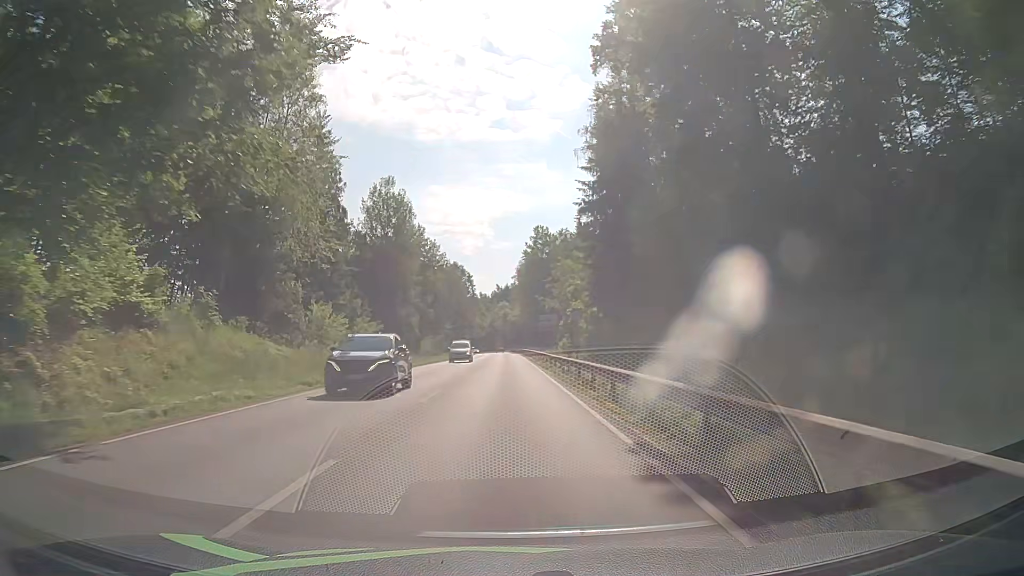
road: primary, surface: asphalt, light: Day
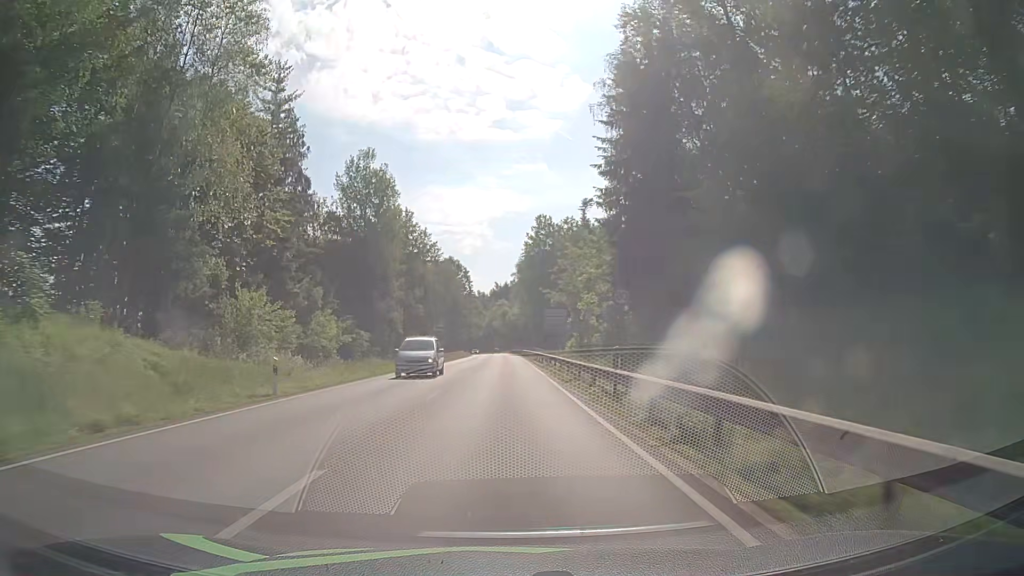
(-0.1, +12.5) m; 0°
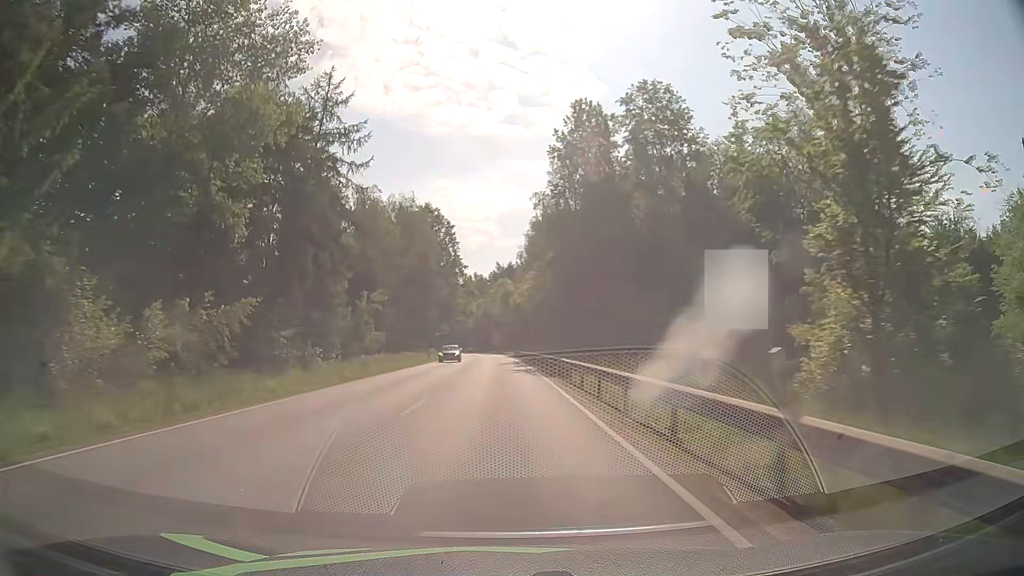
(-0.1, +62.6) m; 0°
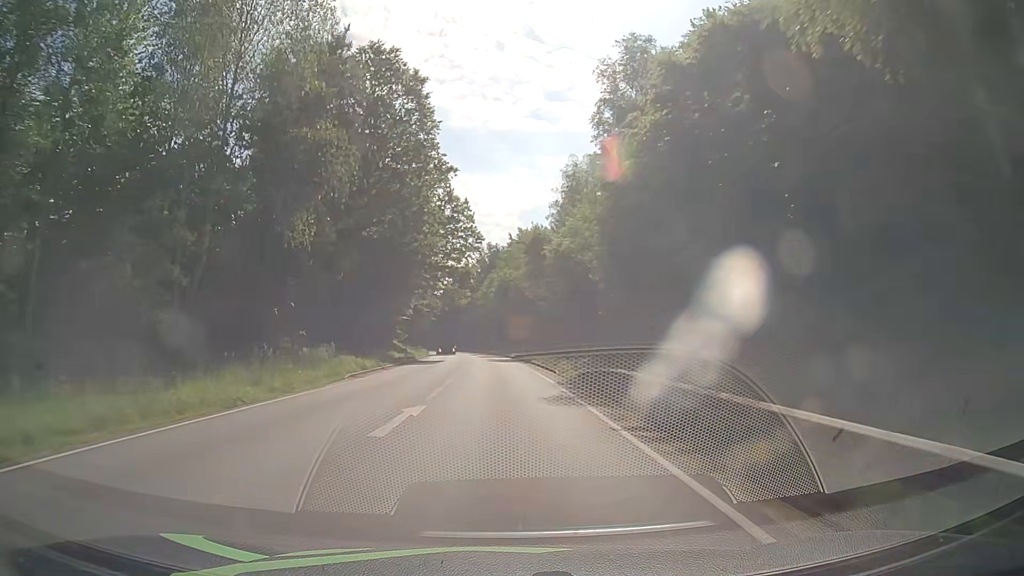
(-0.8, +62.8) m; -2°
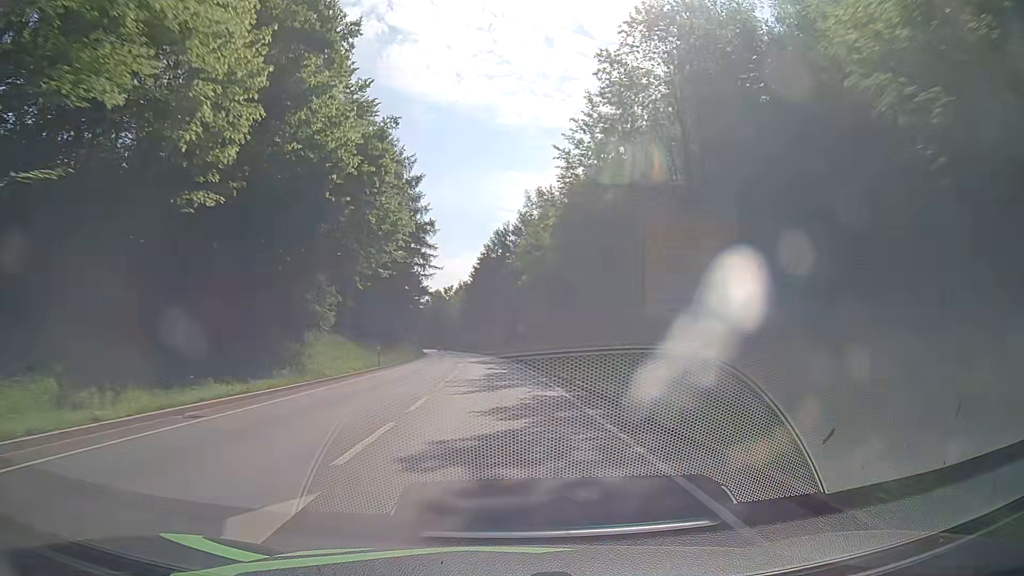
(-1.5, +62.8) m; -3°
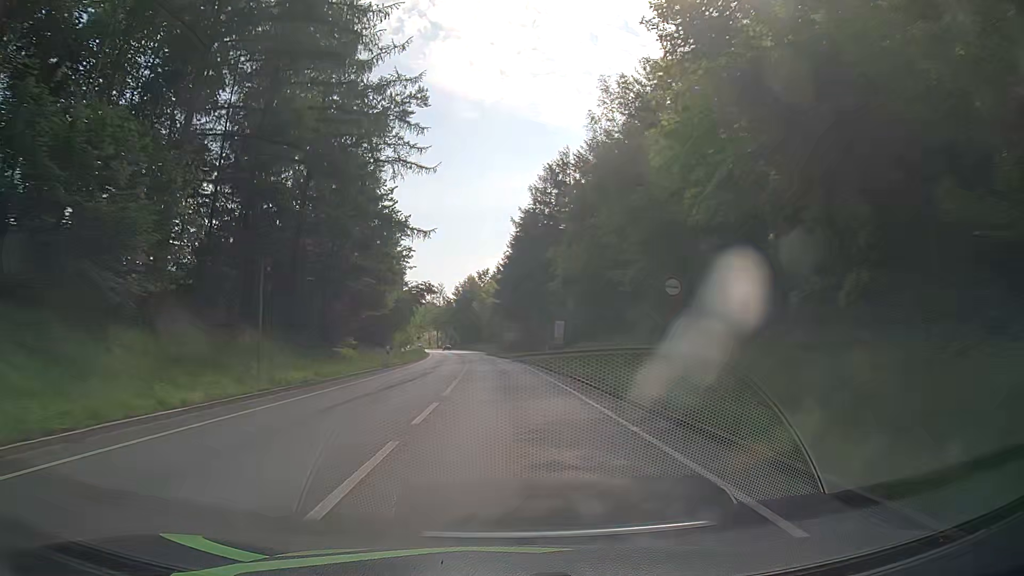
(-2.0, +50.2) m; -4°
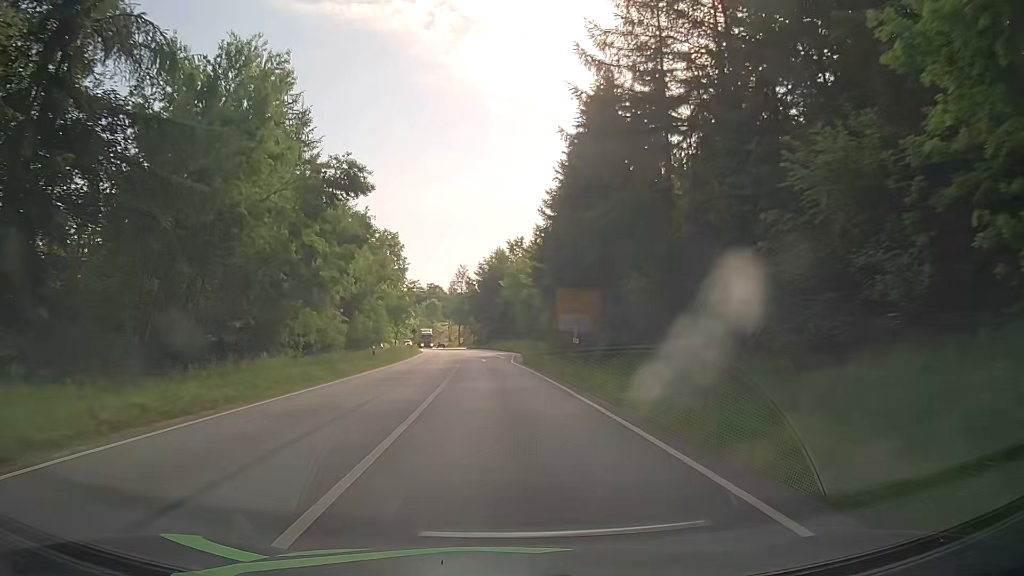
(-1.5, +49.8) m; -3°
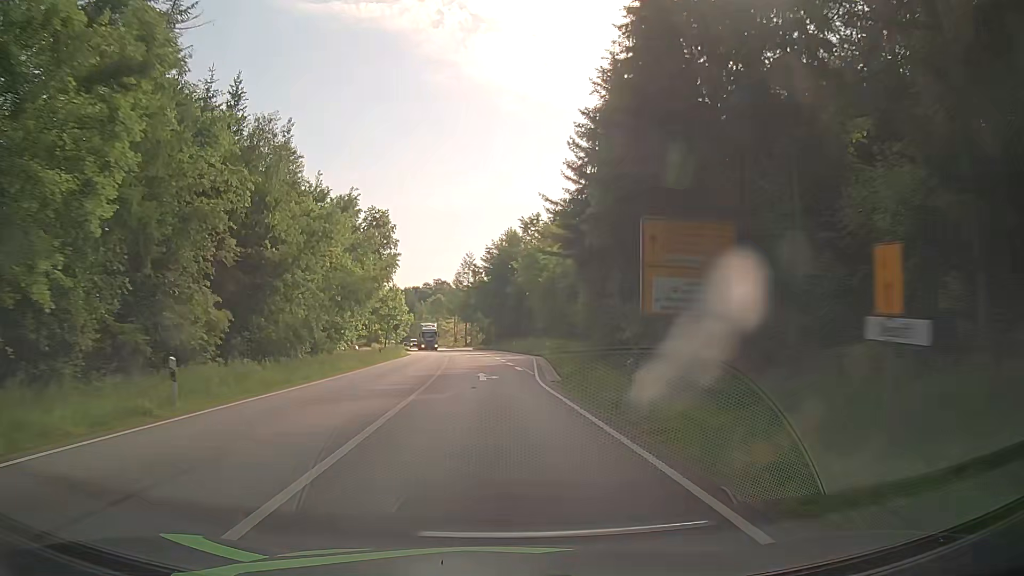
(-0.2, +23.6) m; -1°
(0, +10) (0, +20) (0, +30) (0, +40) (-1, +50) (-1, +60) (-1, +70) (-2, +80) (-3, +90) (-5, +100) m
